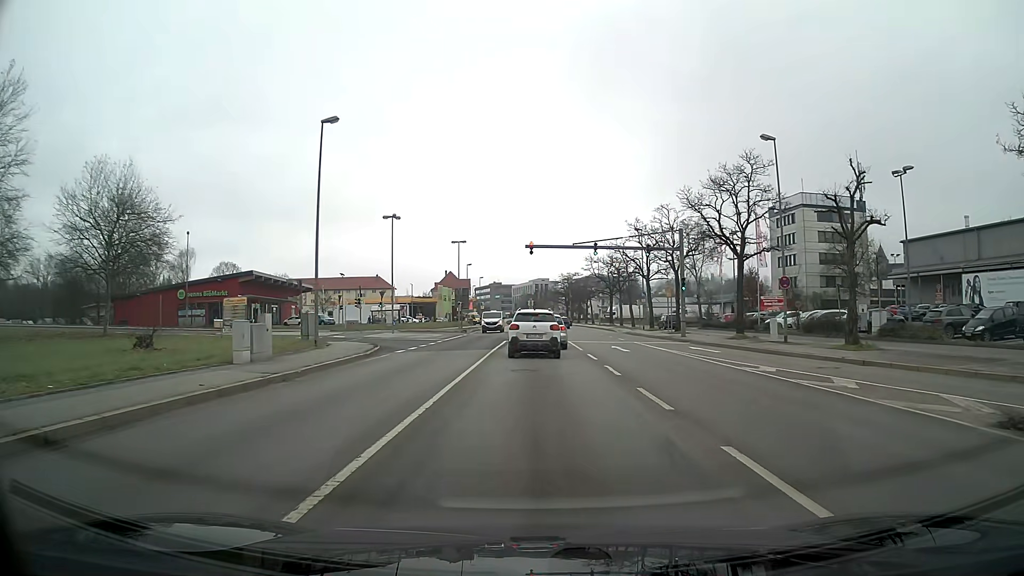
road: primary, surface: asphalt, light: Day
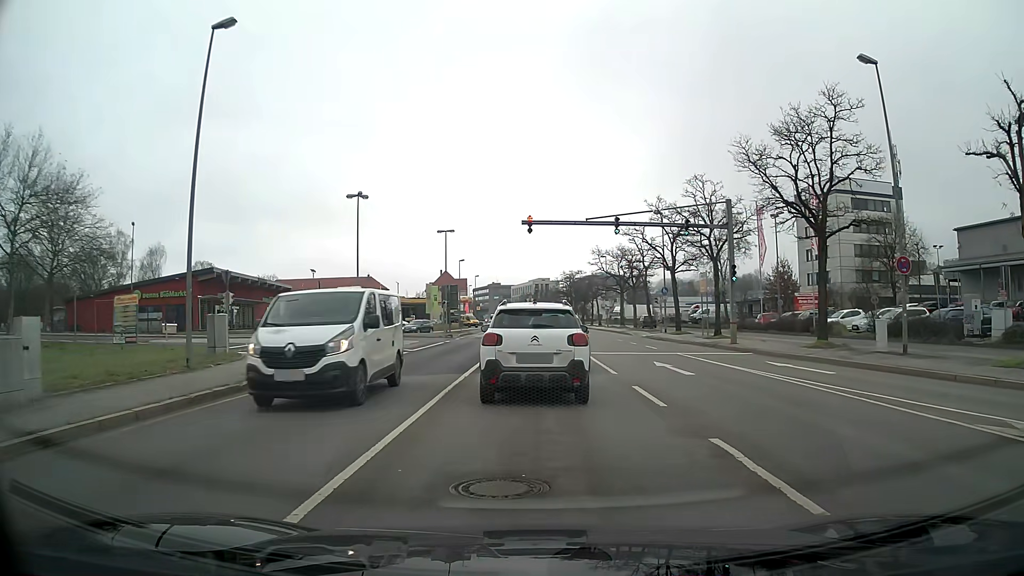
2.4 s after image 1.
(0.0, +11.1) m; 0°
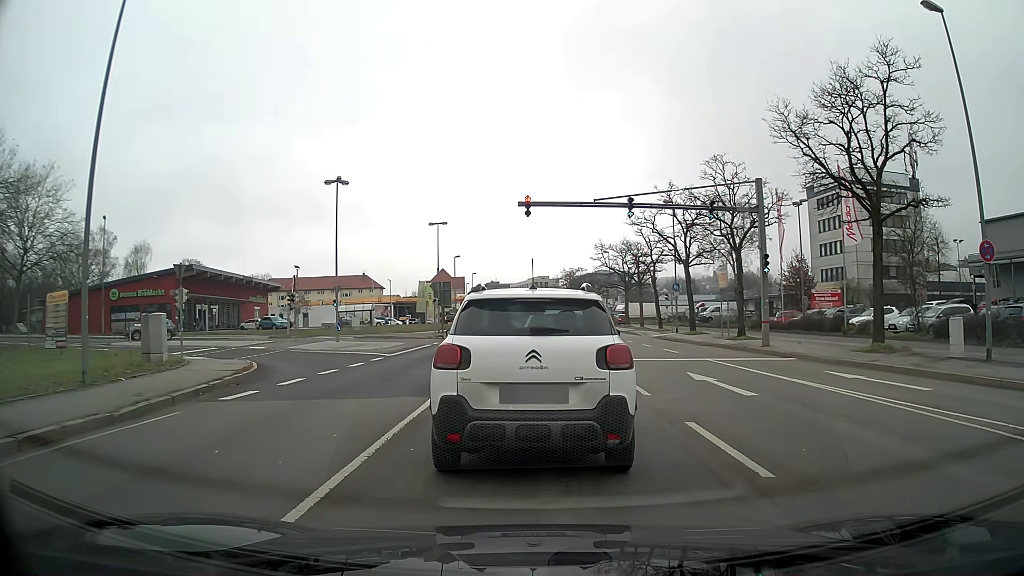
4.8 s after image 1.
(0.0, +4.6) m; 0°
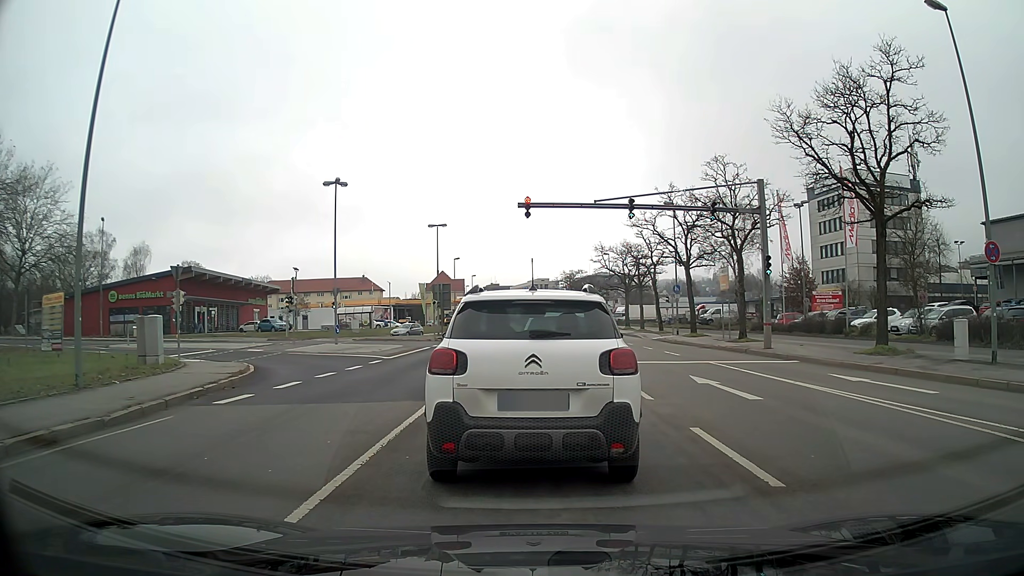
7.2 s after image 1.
(0.0, +0.3) m; 0°
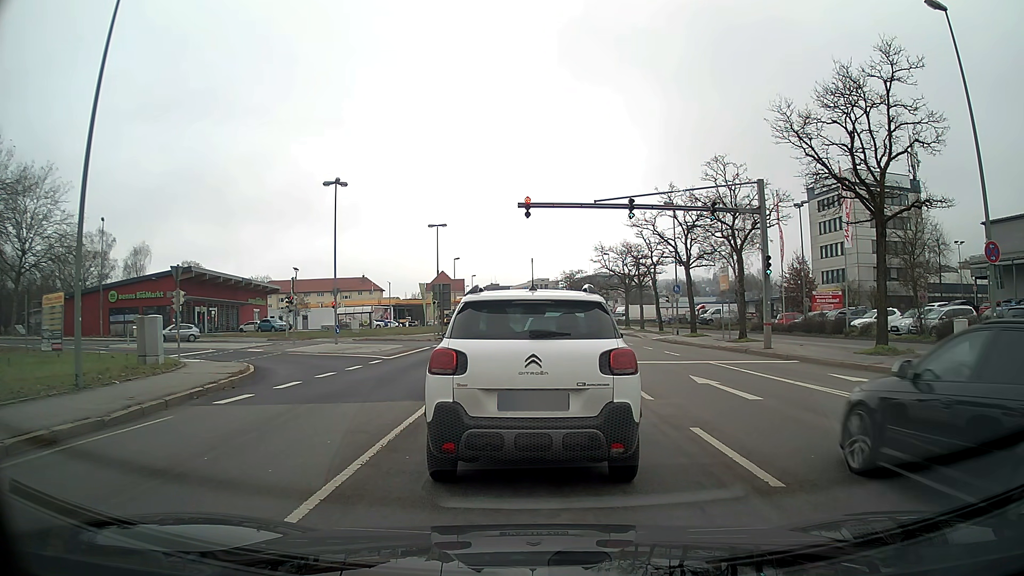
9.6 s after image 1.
(0.0, 0.0) m; 0°
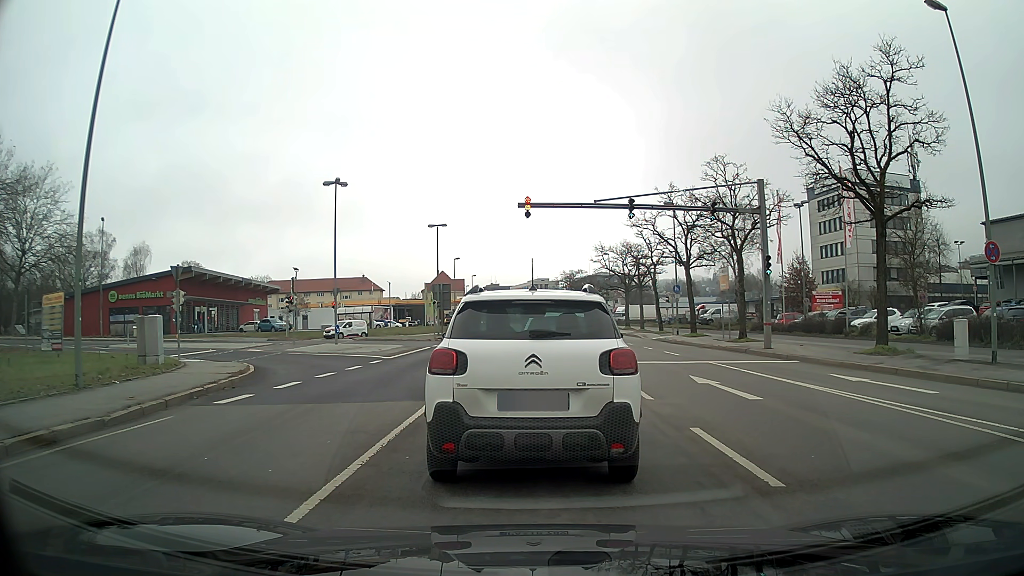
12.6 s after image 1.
(0.0, 0.0) m; 0°
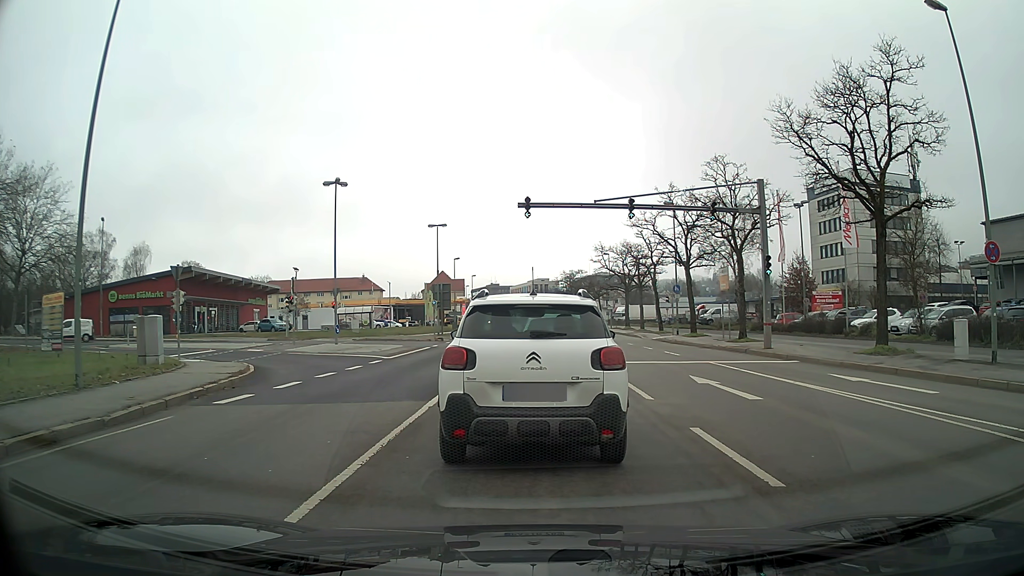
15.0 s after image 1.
(0.0, 0.0) m; 0°
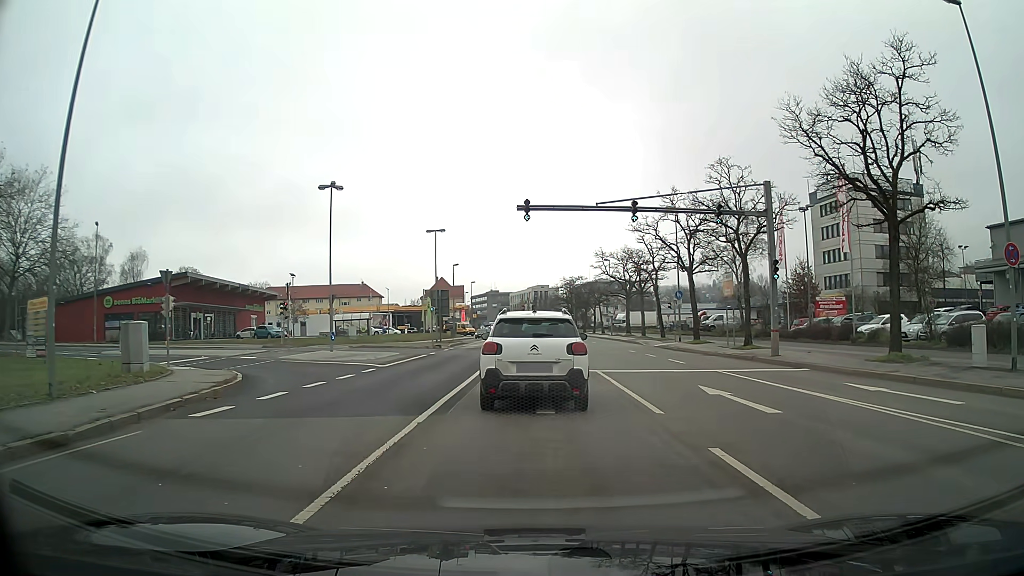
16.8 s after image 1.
(0.0, +1.1) m; +1°
